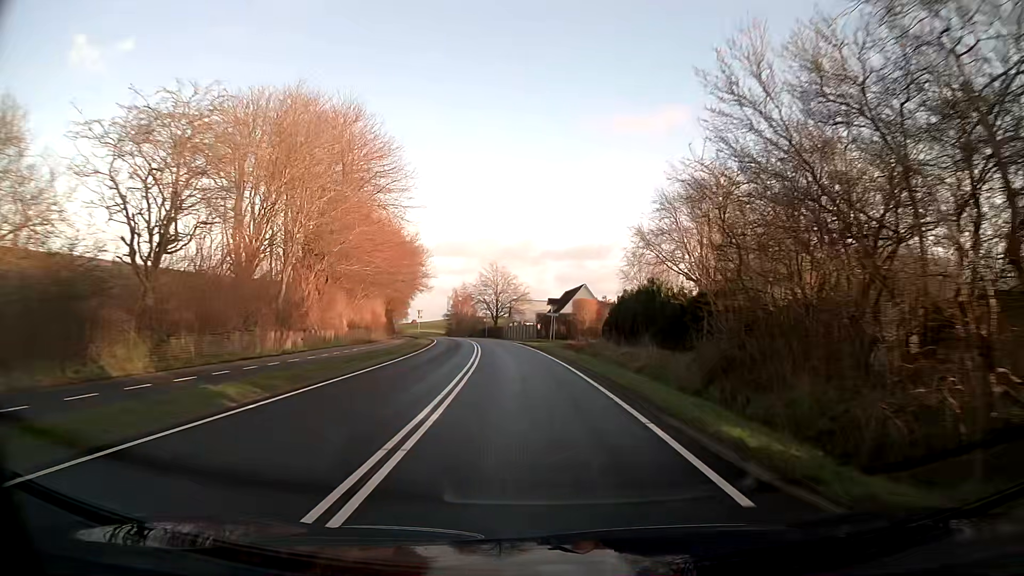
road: tertiary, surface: asphalt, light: Day
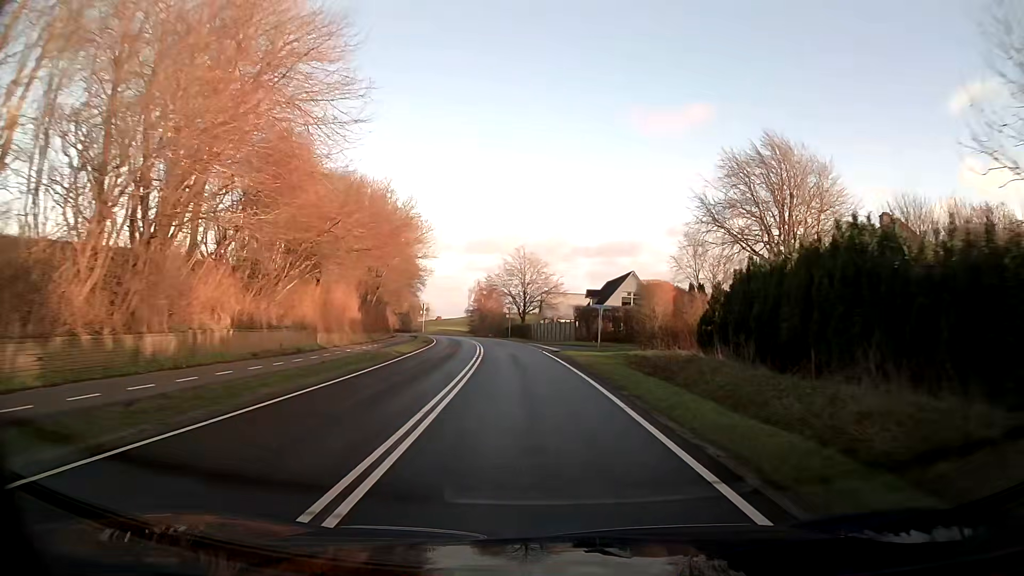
(-0.5, +18.7) m; -3°
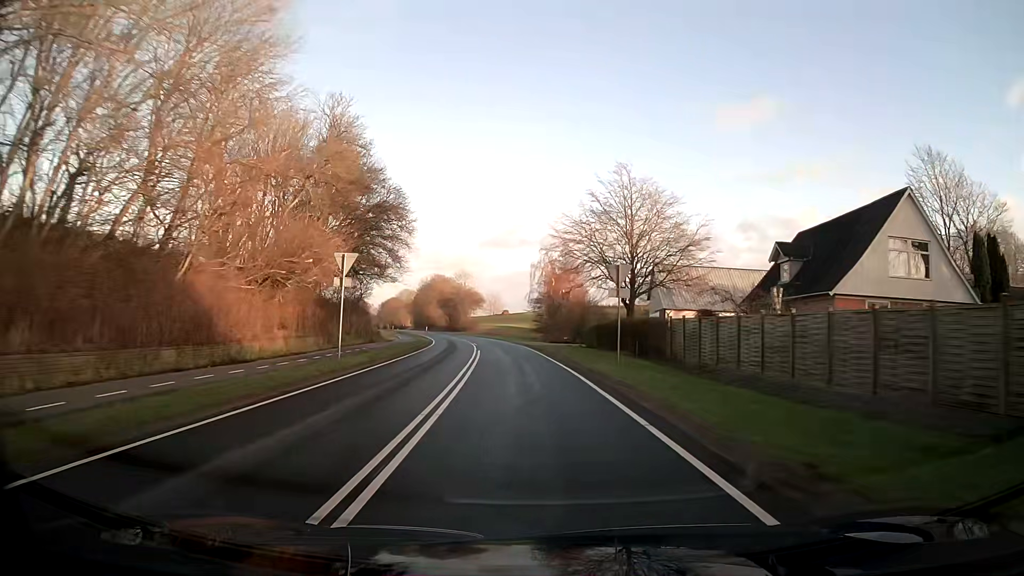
(-2.6, +47.3) m; -6°
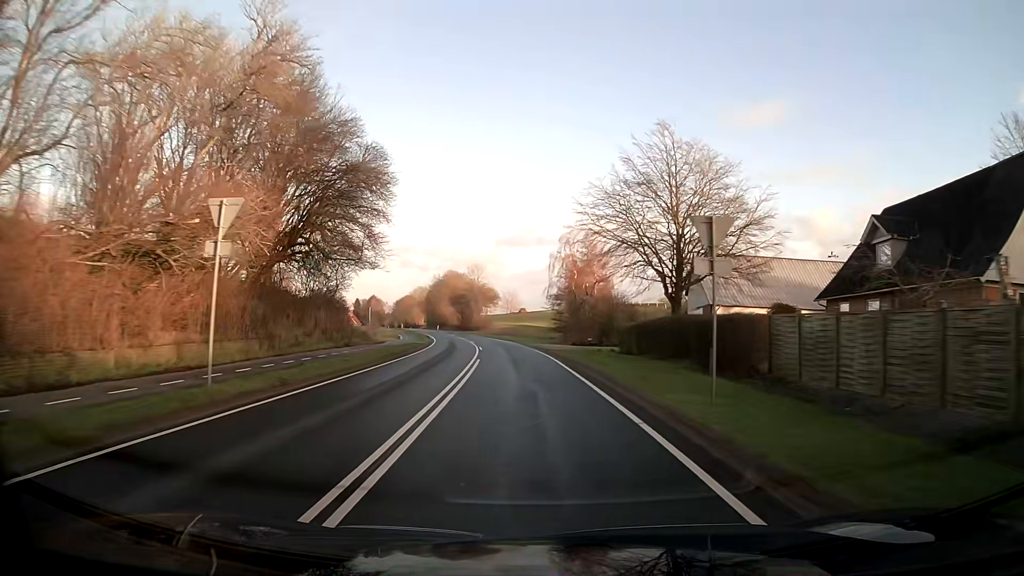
(-0.1, +10.0) m; -2°
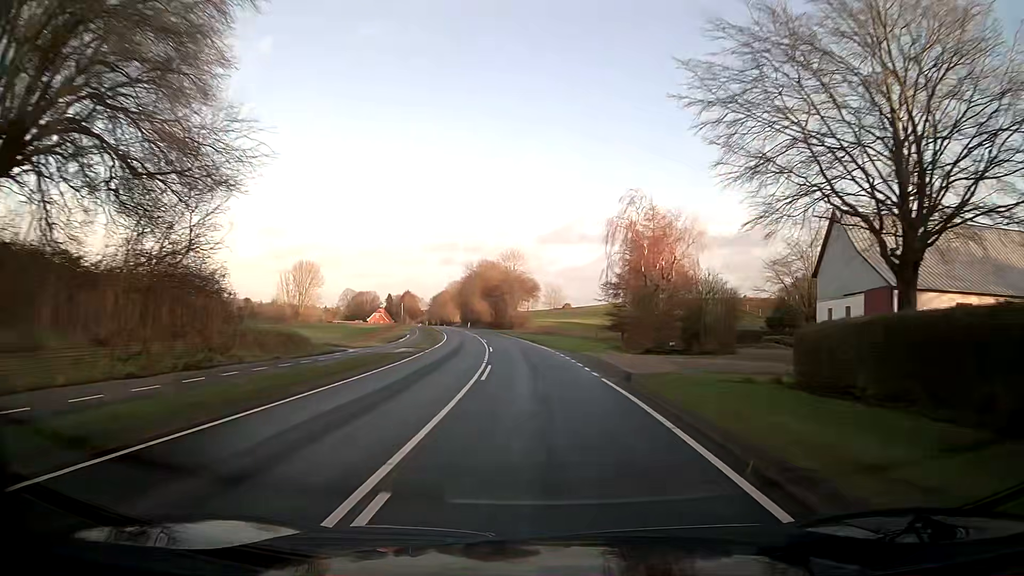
(-0.7, +20.8) m; -4°
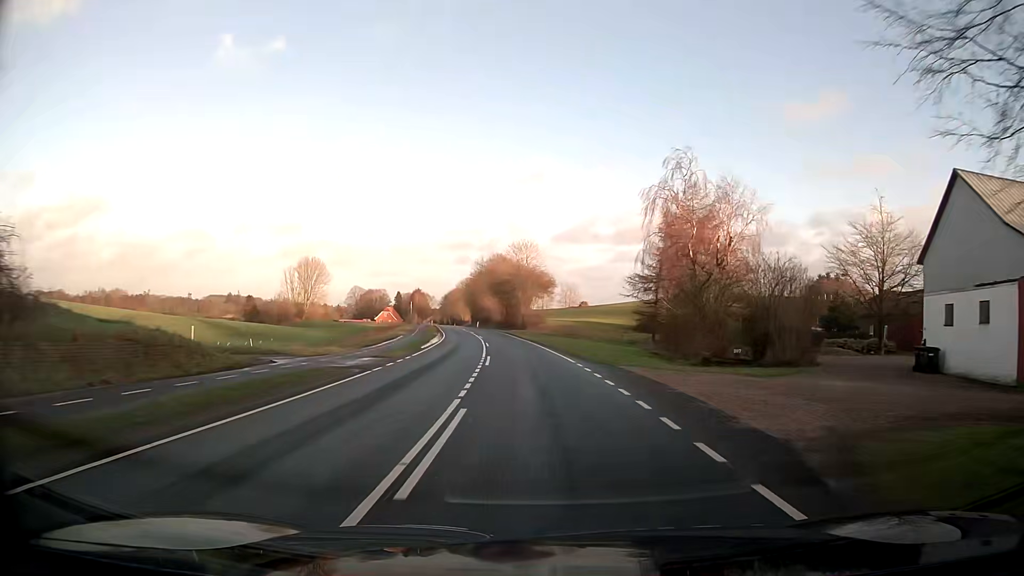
(-0.1, +10.9) m; -1°
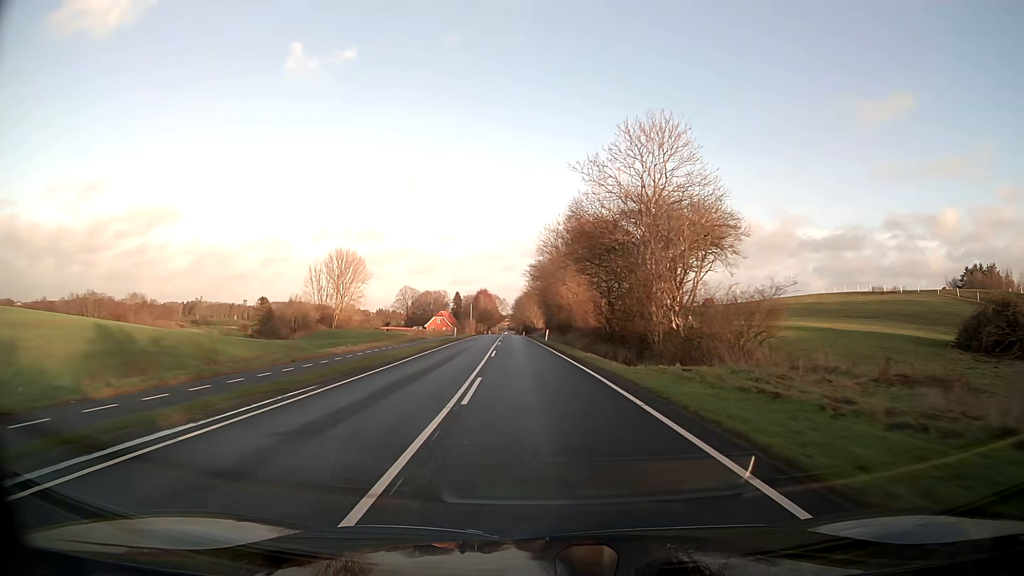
(-3.7, +58.1) m; -7°
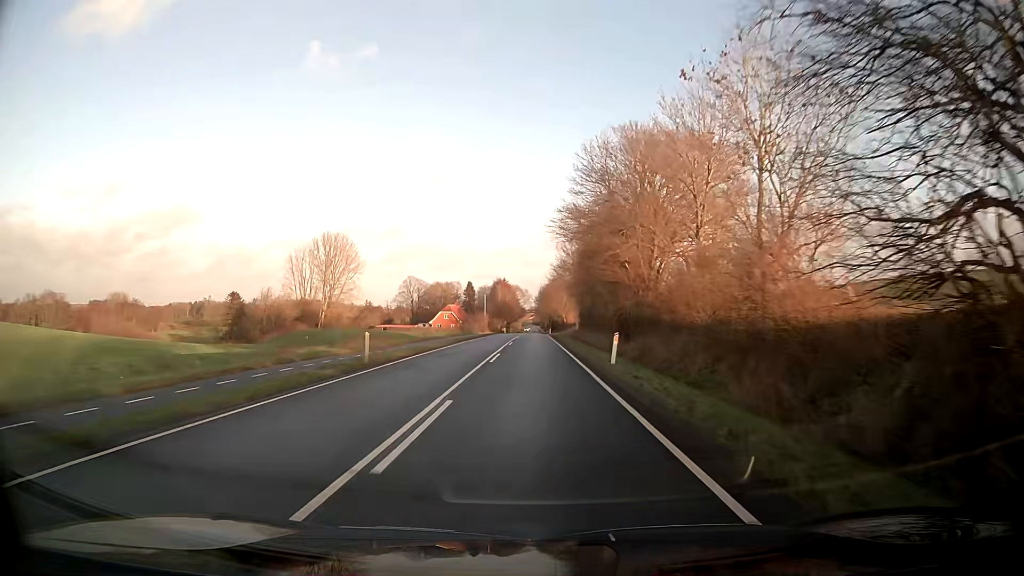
(-0.8, +37.1) m; -2°
(0, +10) (0, +20) (0, +30) (0, +40) (0, +50) (0, +60) (0, +70) (0, +80) (0, +90) (-1, +100) m
